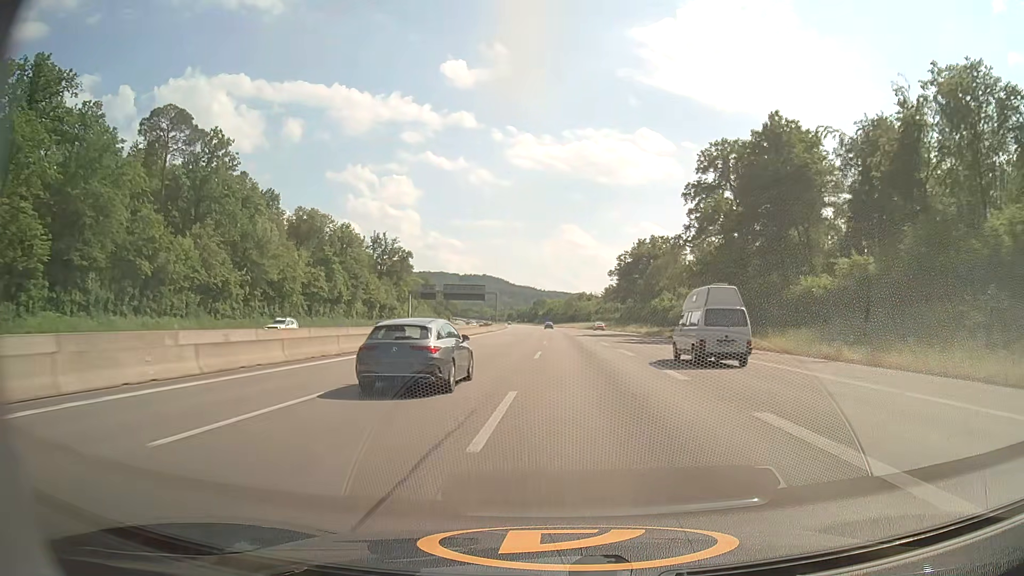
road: motorway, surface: asphalt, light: Day
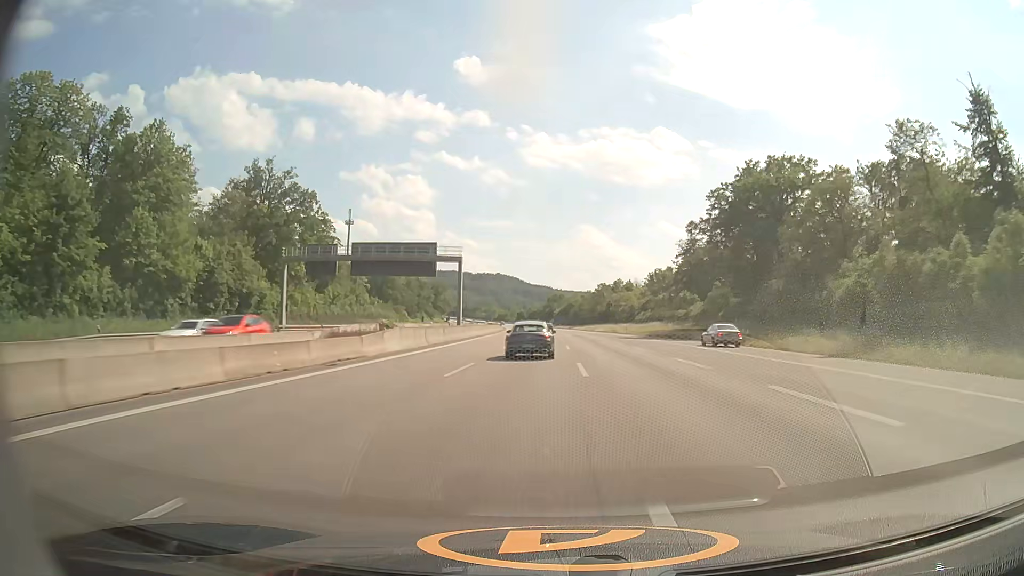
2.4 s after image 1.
(-1.2, +79.7) m; -1°
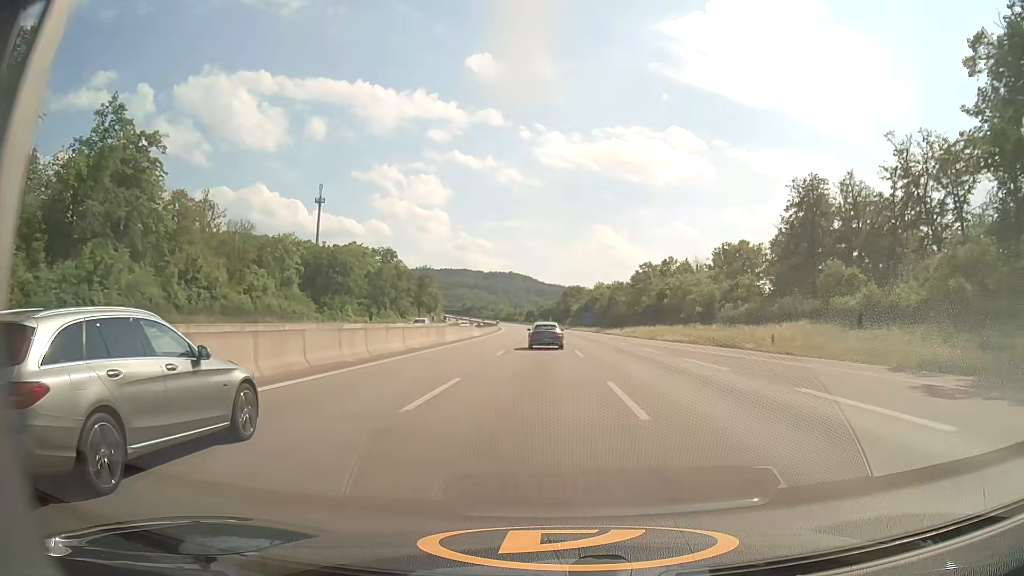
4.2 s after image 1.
(-0.6, +60.4) m; -1°
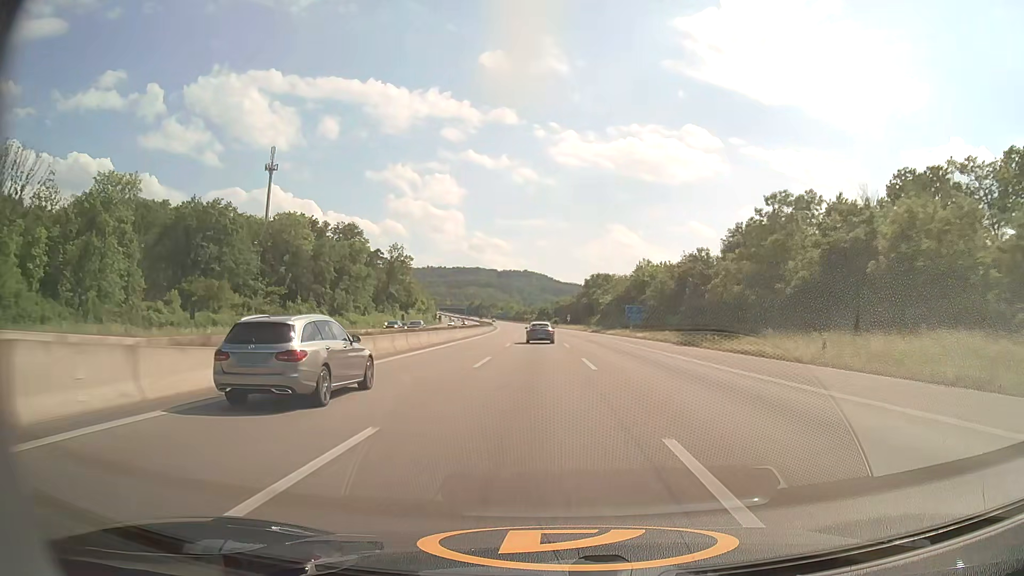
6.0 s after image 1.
(-0.7, +61.8) m; -1°
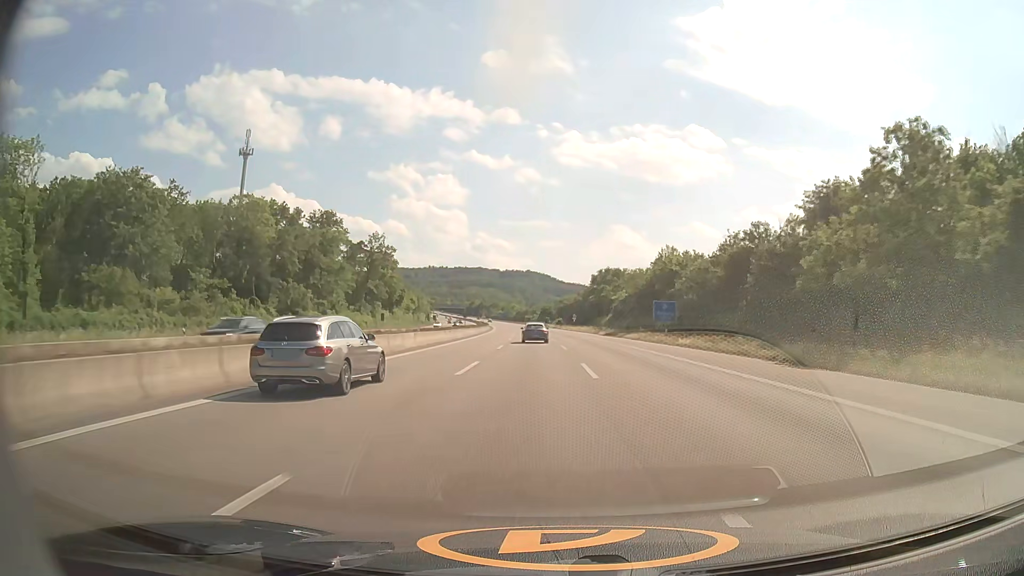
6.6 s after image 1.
(-0.1, +20.8) m; 0°
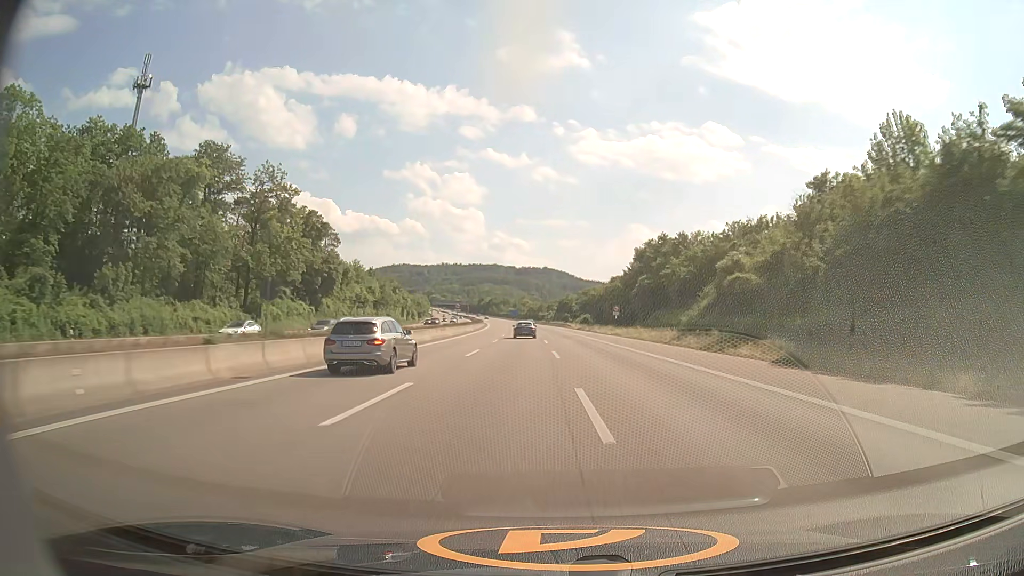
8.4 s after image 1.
(-1.0, +62.9) m; -2°
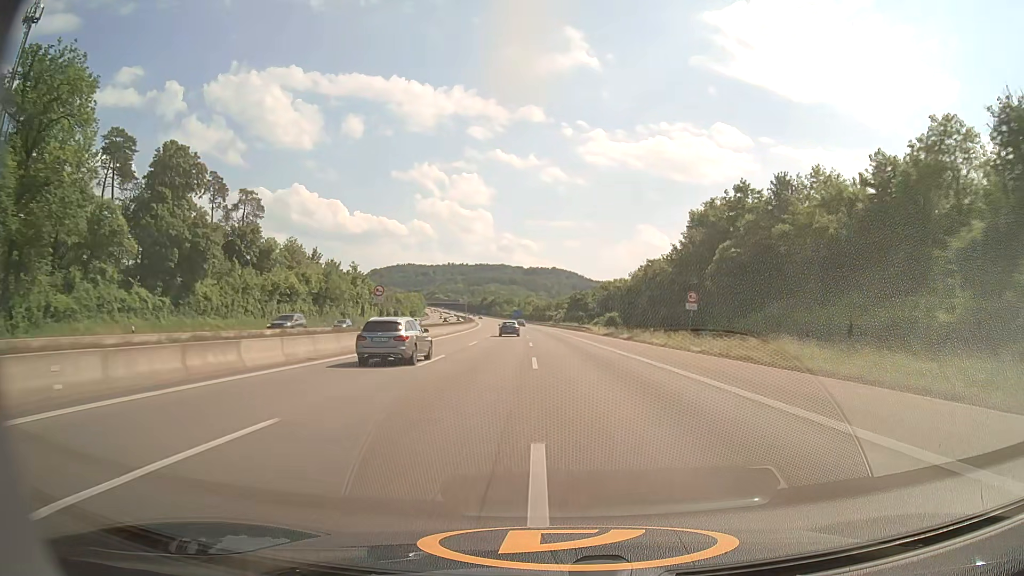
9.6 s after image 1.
(-0.2, +42.0) m; -1°
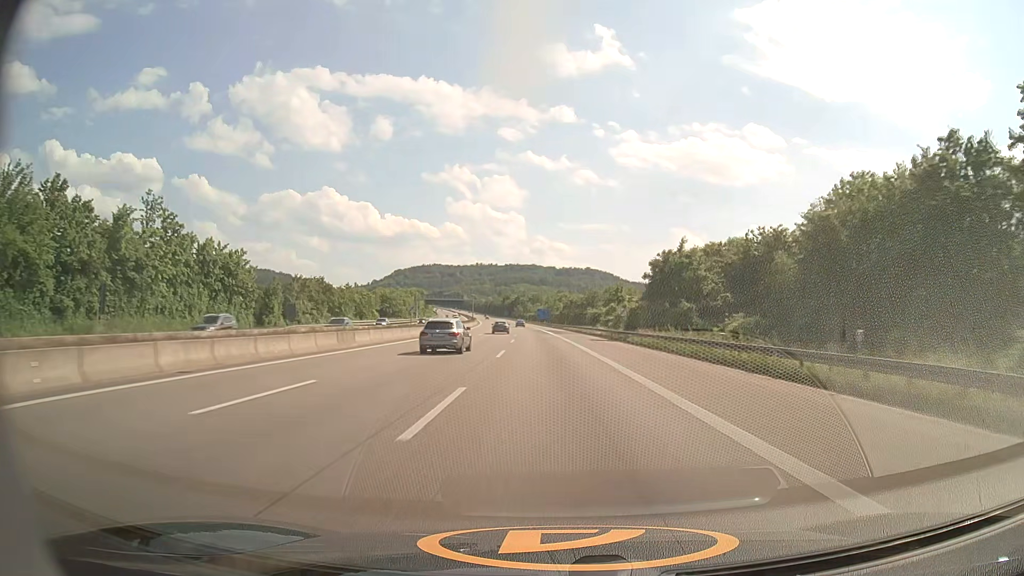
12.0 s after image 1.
(-1.9, +83.7) m; -3°
(0, +10) (0, +20) (0, +30) (-1, +40) (-1, +50) (-1, +60) (-2, +70) (-2, +80) (-3, +90) (-4, +100) m
